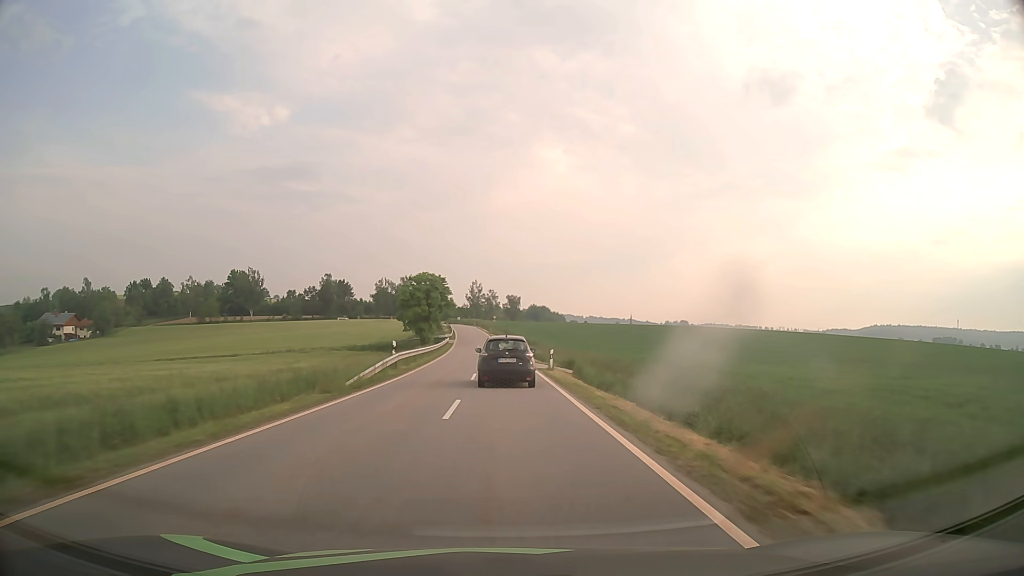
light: Day
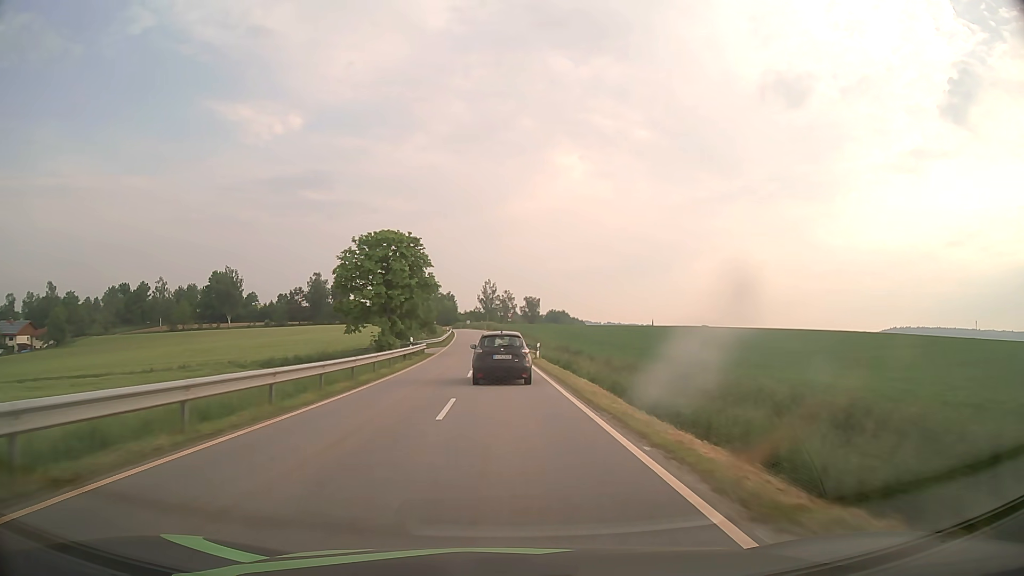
(-0.3, +37.0) m; -1°
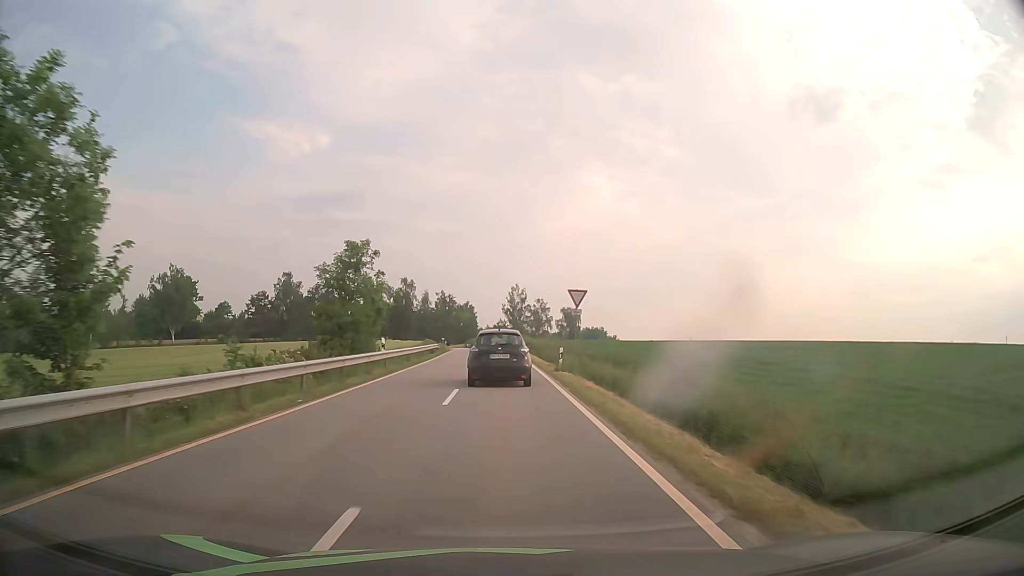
(-1.2, +58.6) m; -2°
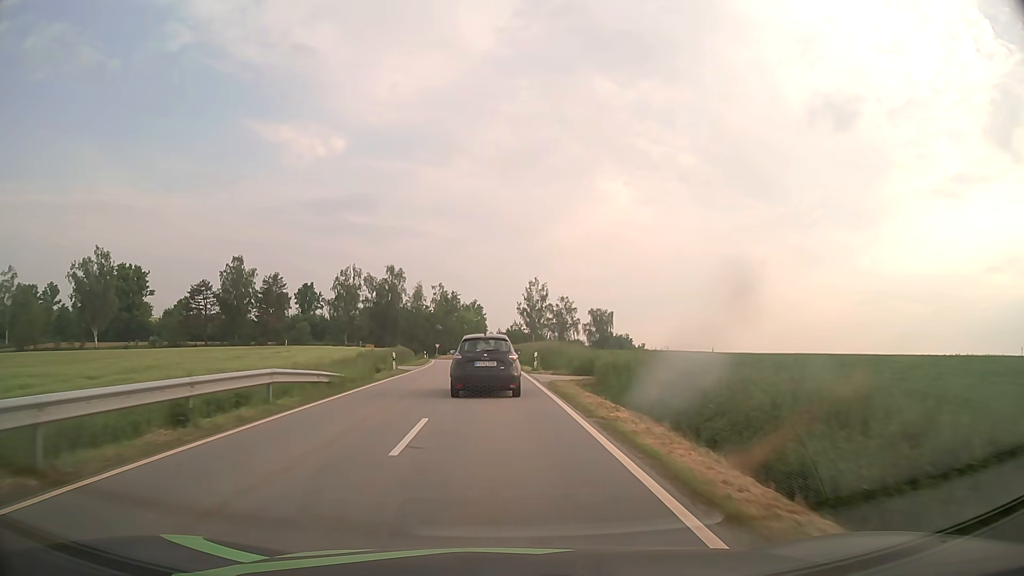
(-0.6, +41.8) m; -1°
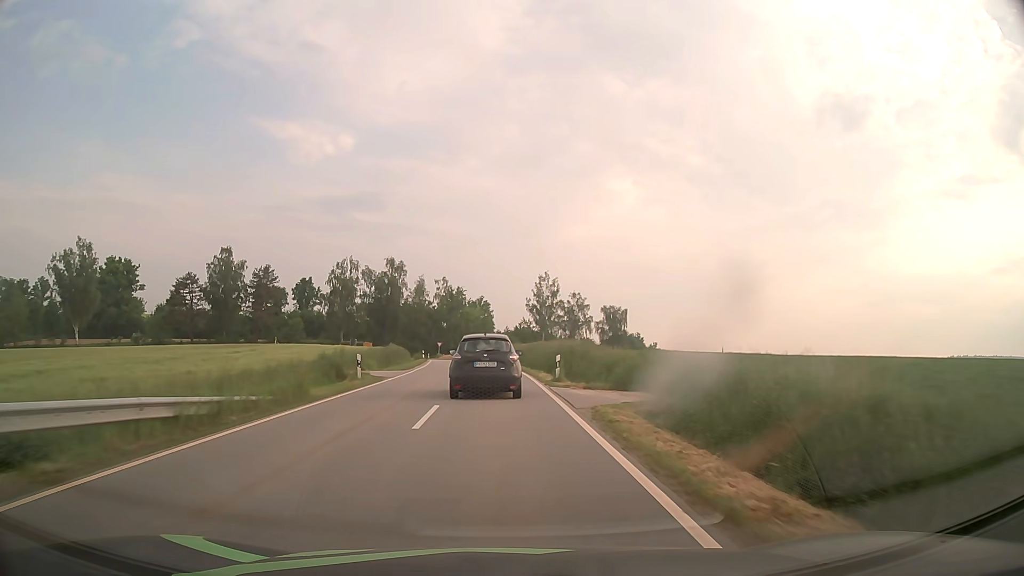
(0.0, +9.6) m; -1°
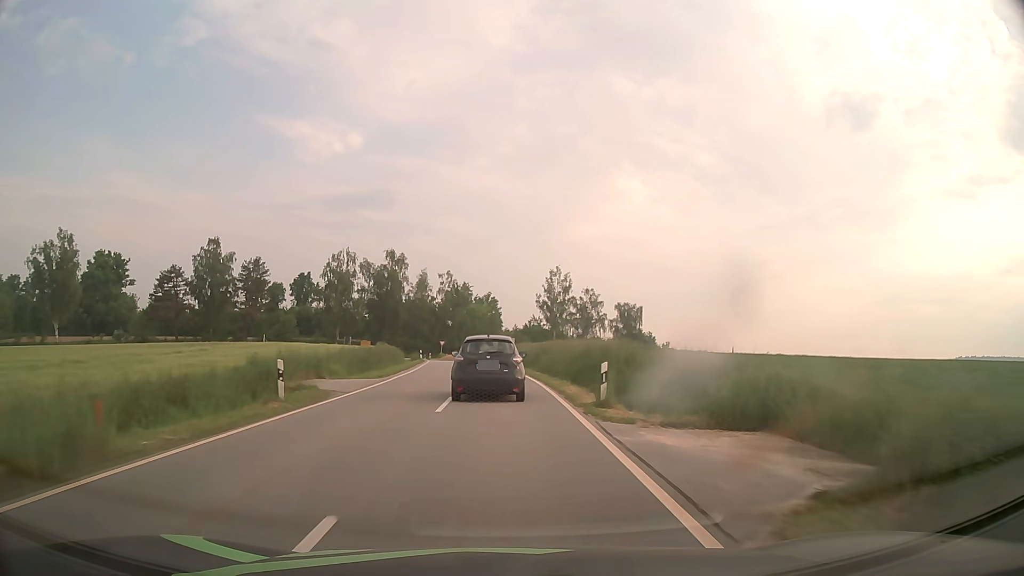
(-0.1, +9.3) m; -1°
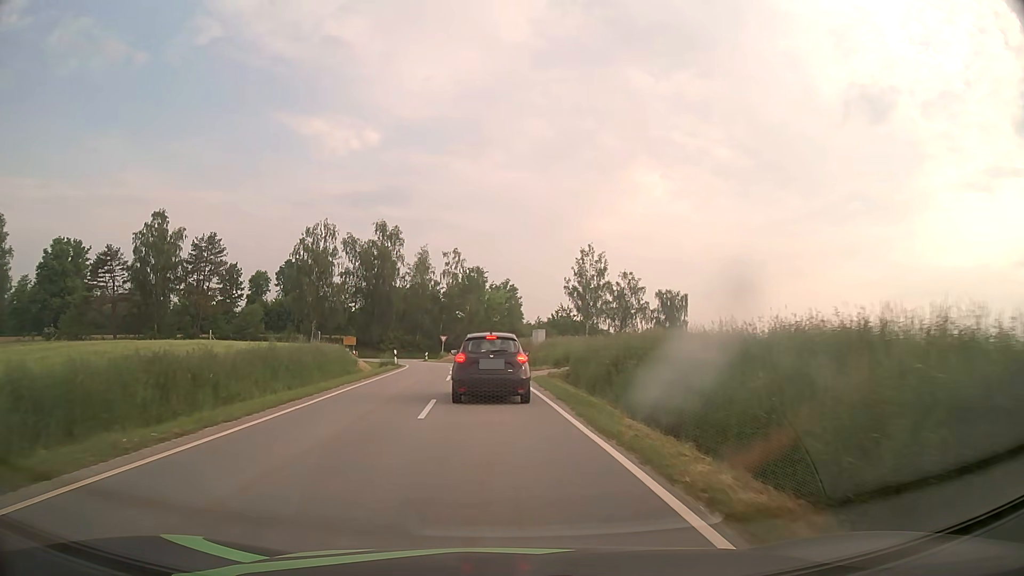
(-0.3, +25.6) m; -1°
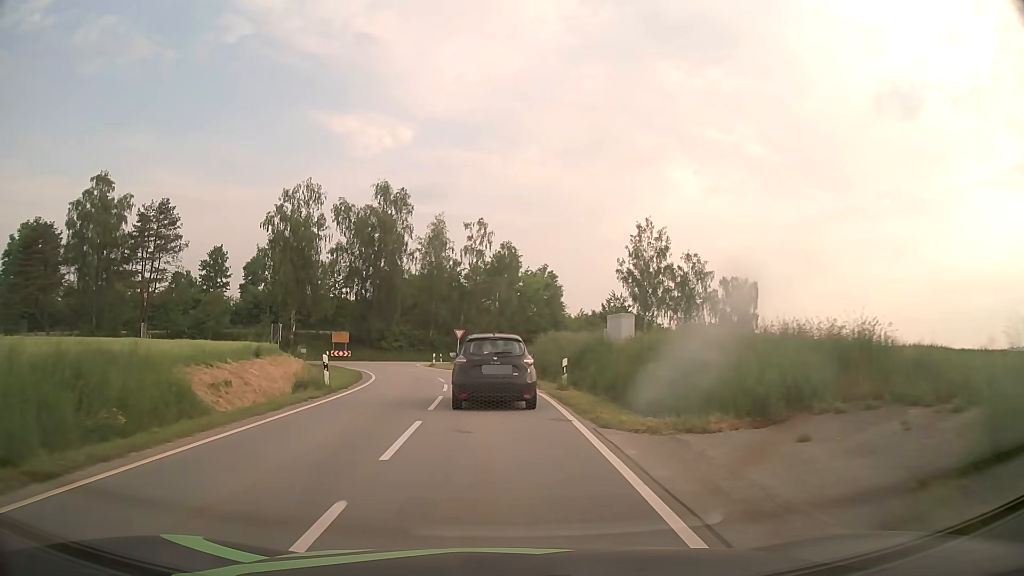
(-0.7, +22.5) m; -3°
